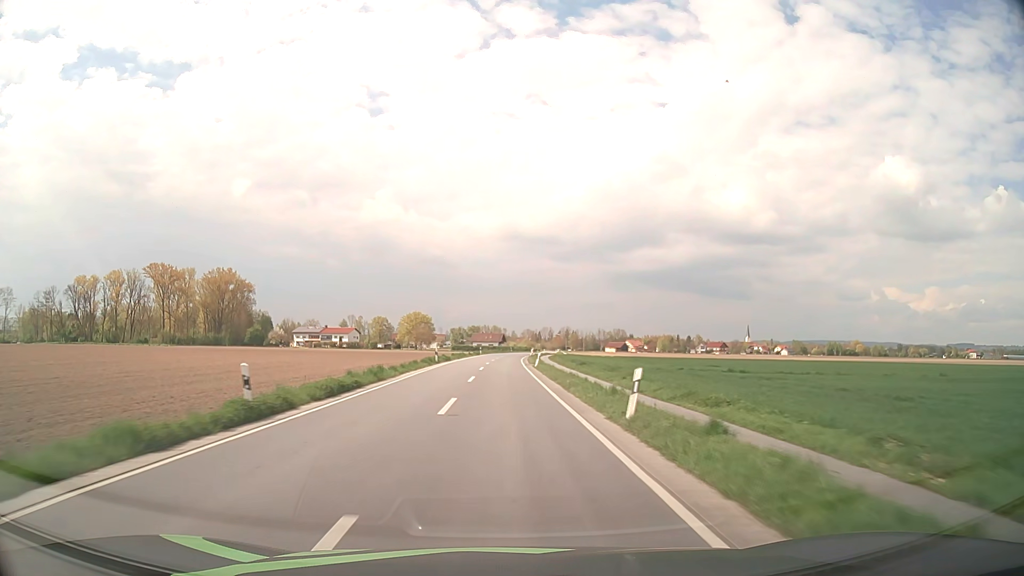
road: secondary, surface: asphalt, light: Day
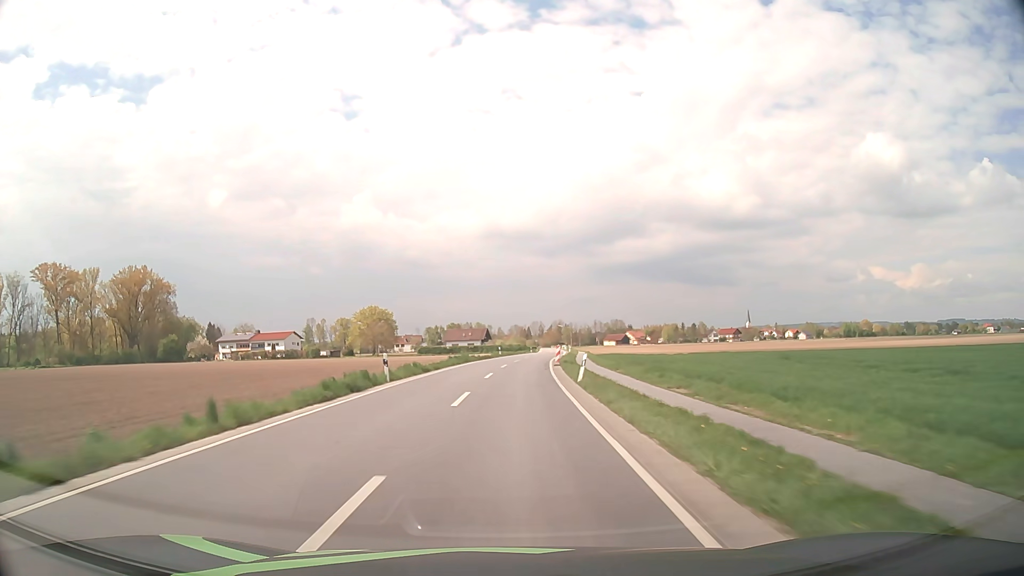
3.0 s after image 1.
(+0.3, +70.4) m; +1°
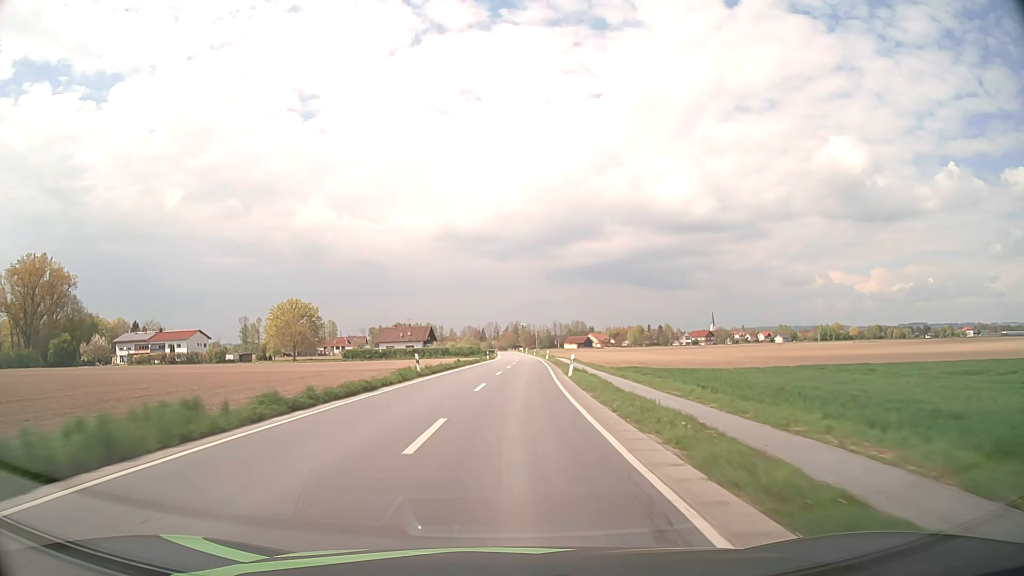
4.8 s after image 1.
(+1.2, +42.4) m; +4°
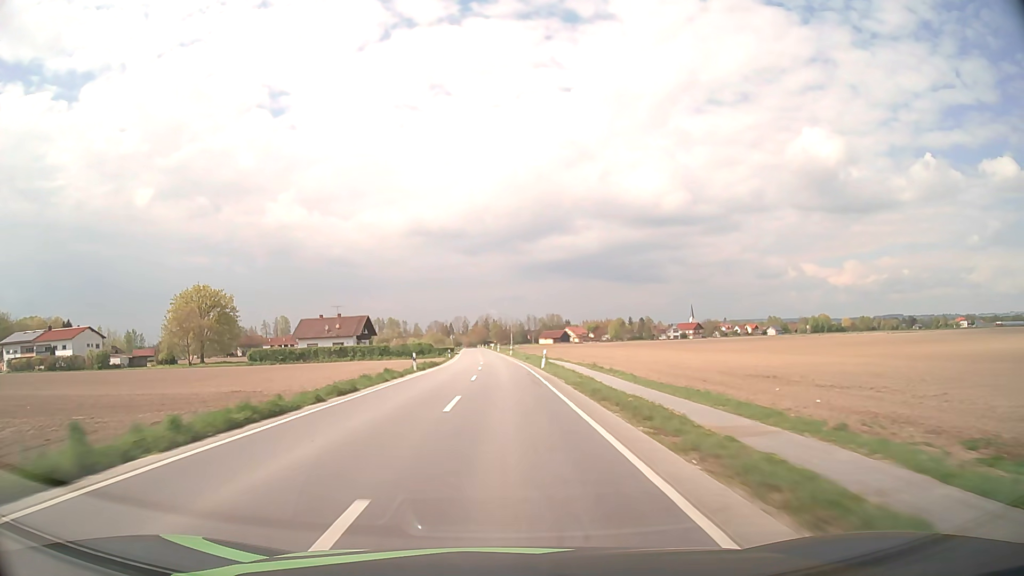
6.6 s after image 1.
(+1.4, +42.5) m; +3°
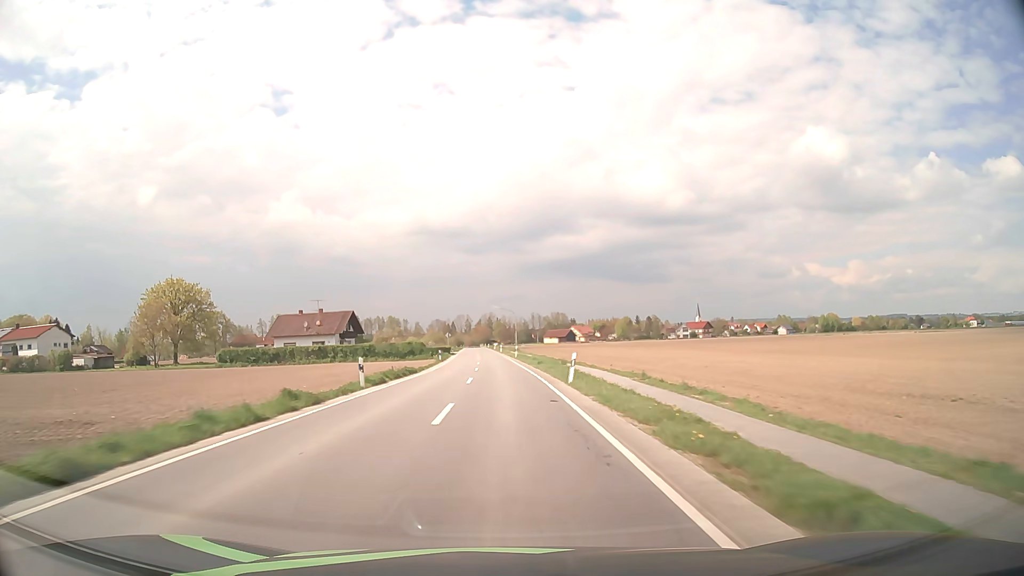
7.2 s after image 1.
(0.0, +14.2) m; 0°
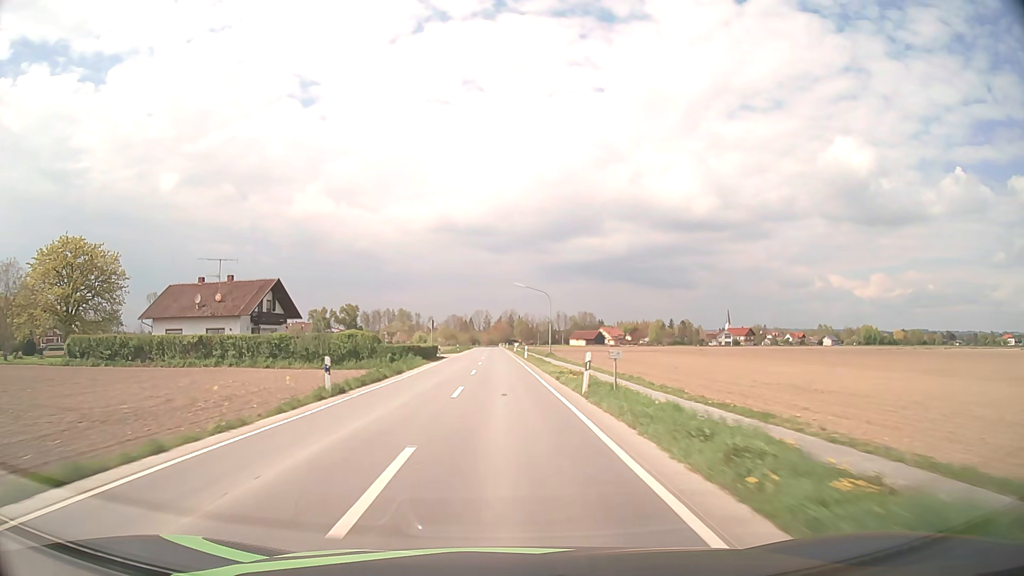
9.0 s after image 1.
(-0.6, +42.7) m; -2°
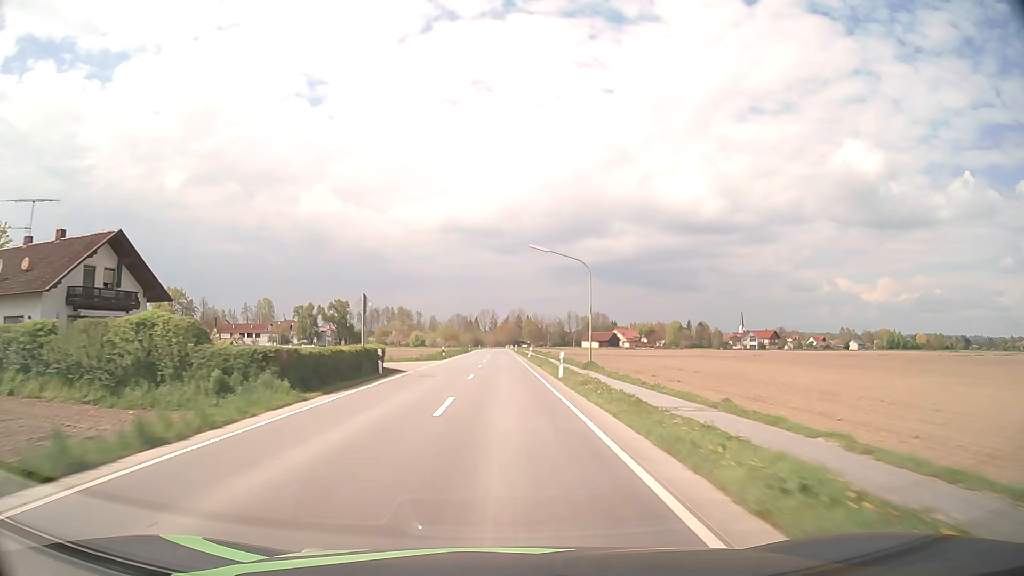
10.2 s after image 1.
(-0.2, +28.5) m; -1°
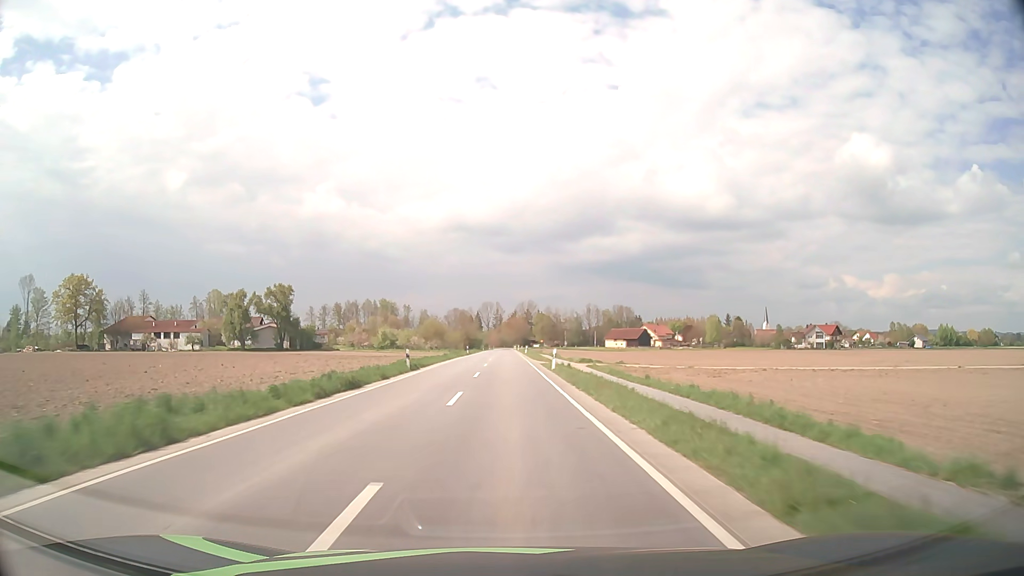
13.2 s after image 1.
(-0.5, +69.6) m; -1°
(0, +10) (0, +20) (0, +30) (0, +40) (0, +50) (0, +60) (0, +70) (0, +80) (0, +90) (0, +100) m
